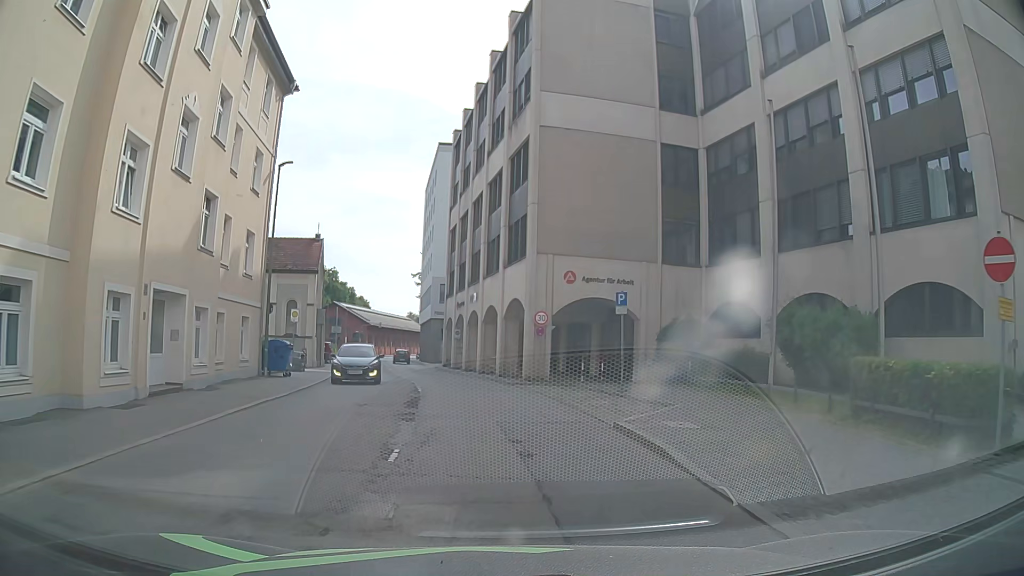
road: tertiary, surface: asphalt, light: Day
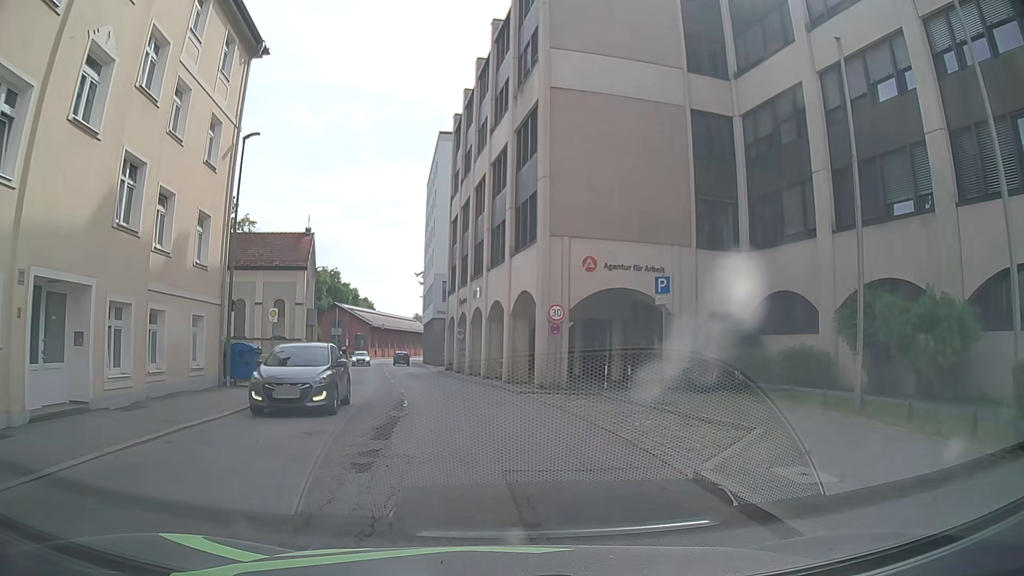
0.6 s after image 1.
(0.0, +4.5) m; 0°
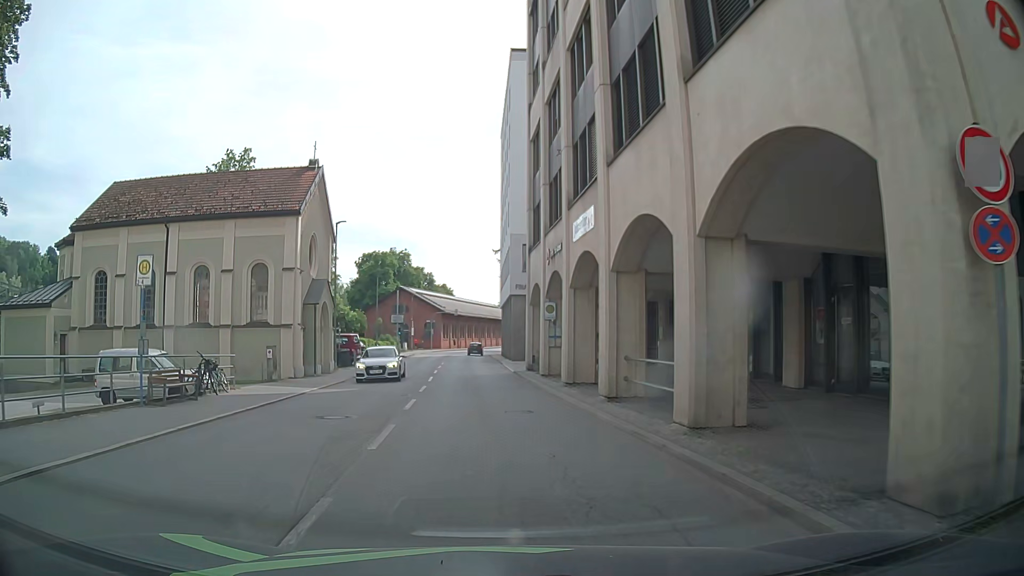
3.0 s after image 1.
(-1.2, +18.2) m; -7°
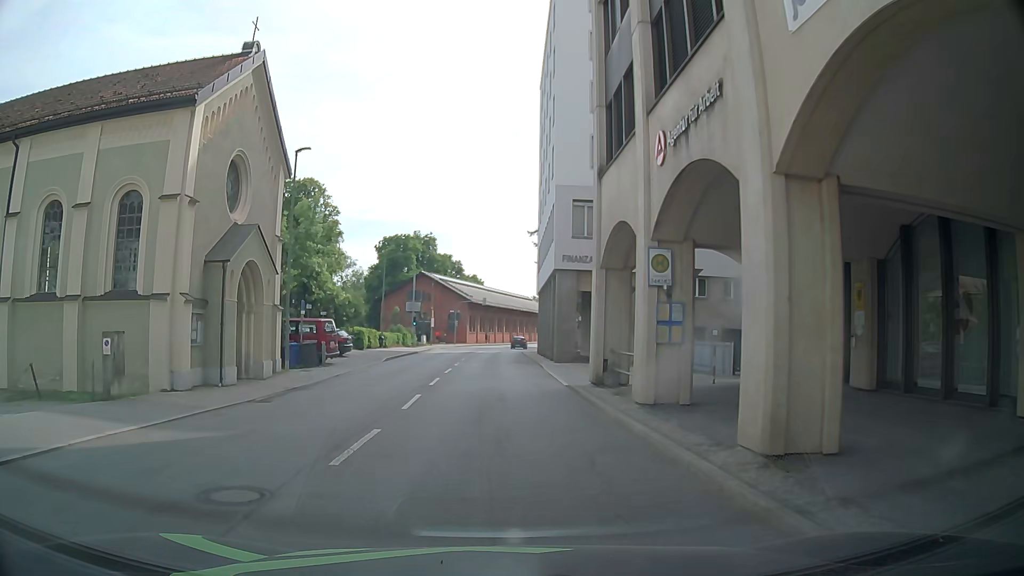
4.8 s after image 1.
(-0.6, +13.9) m; -3°
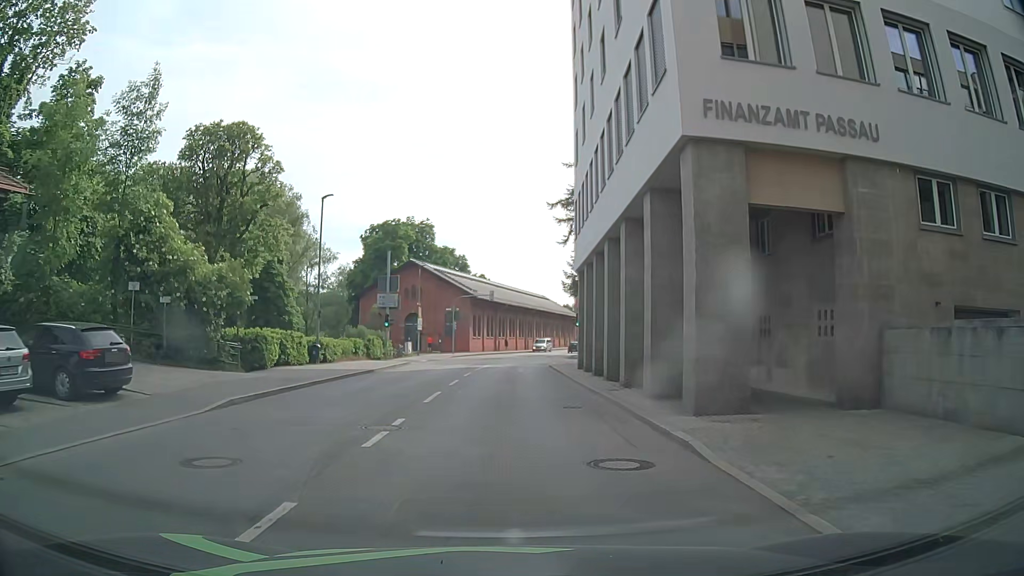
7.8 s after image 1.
(-0.4, +22.9) m; -1°
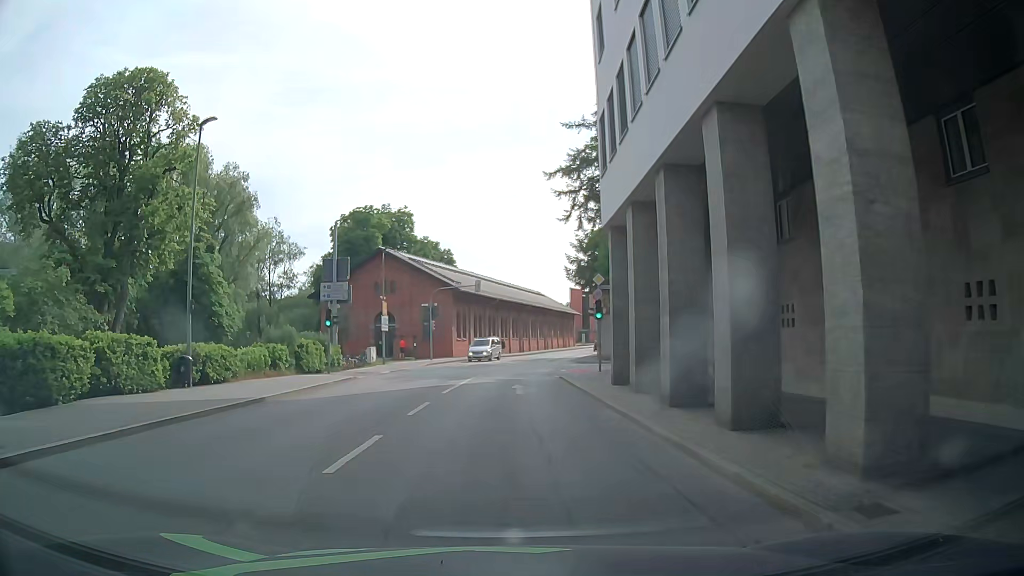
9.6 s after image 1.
(0.0, +13.5) m; +2°
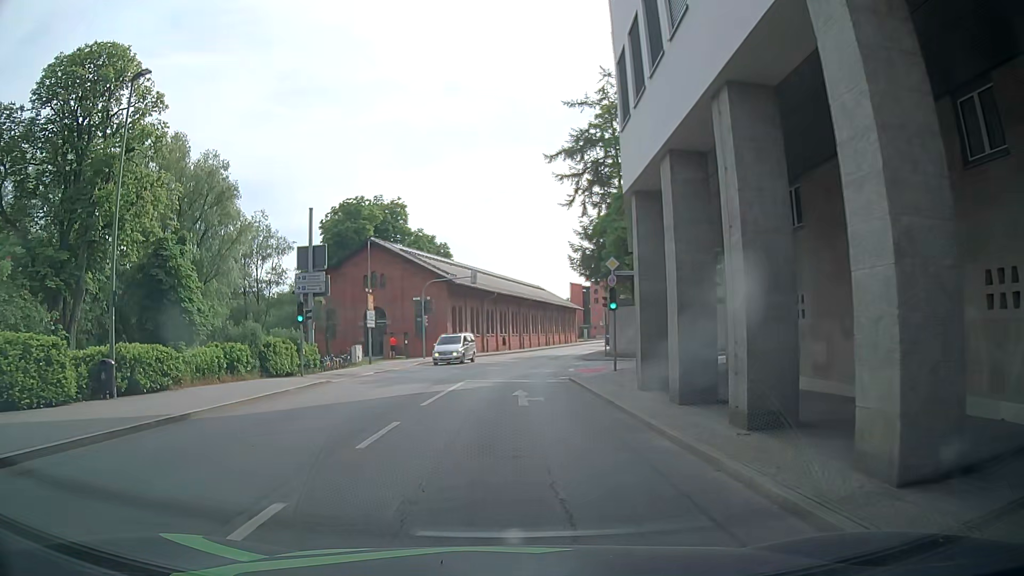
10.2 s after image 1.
(-0.1, +4.5) m; -1°
